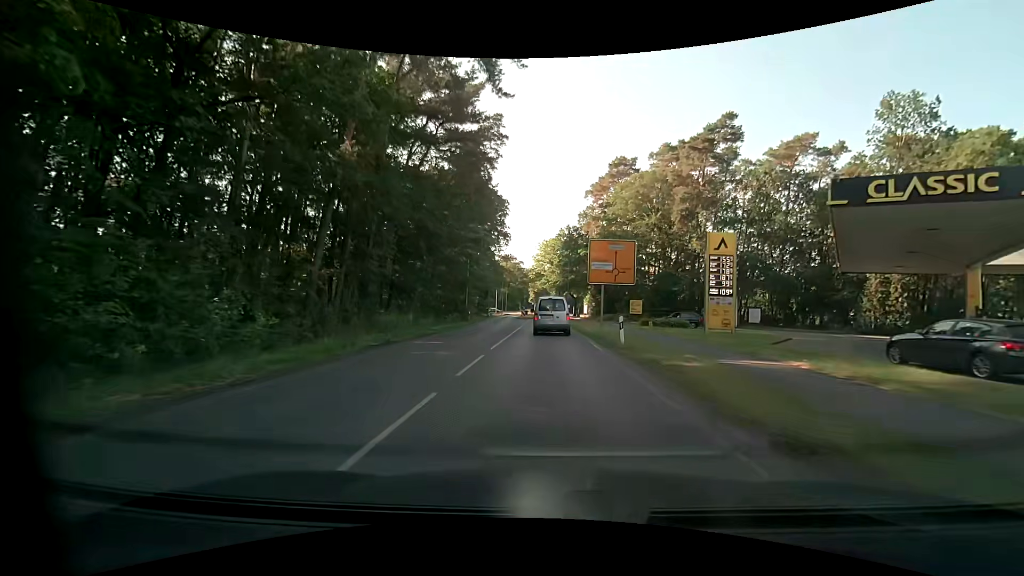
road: secondary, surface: asphalt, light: Day
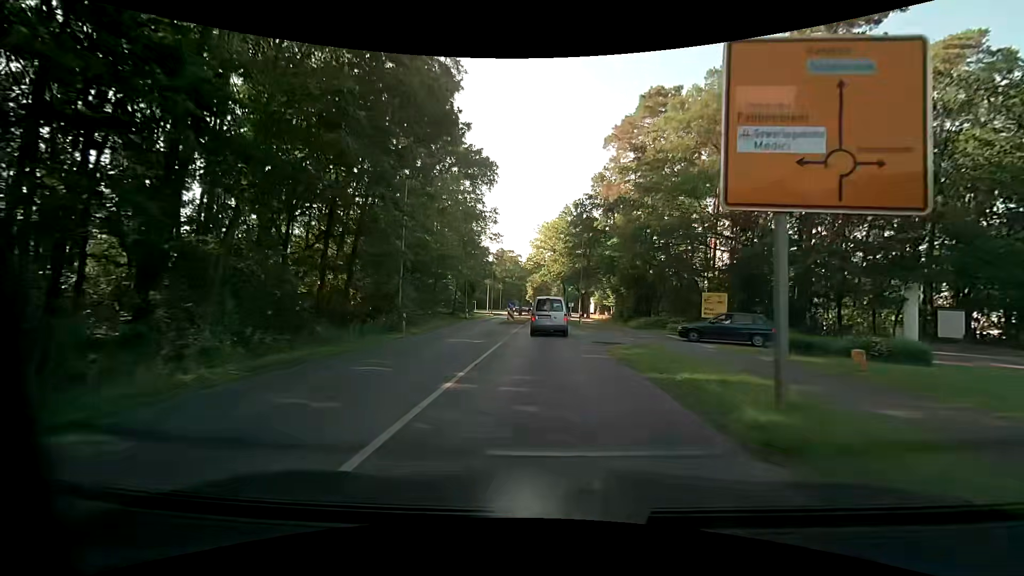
(0.0, +22.3) m; +1°
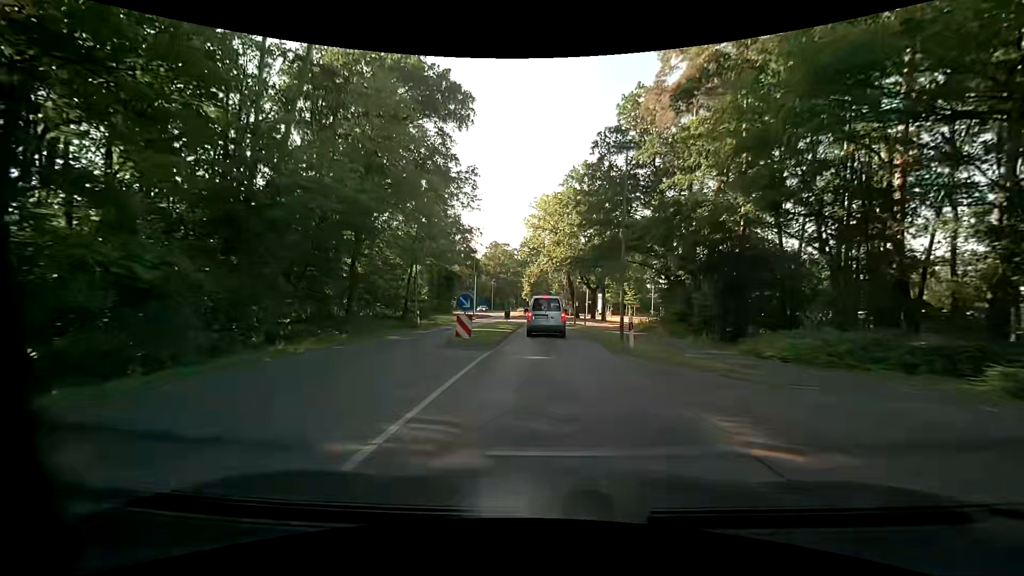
(-0.3, +21.6) m; 0°
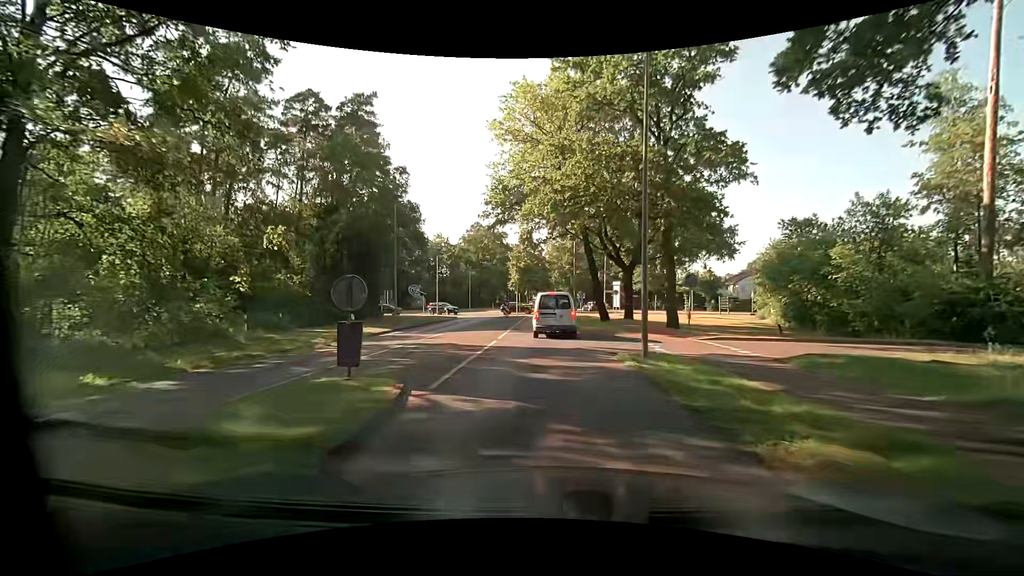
(-0.1, +32.4) m; -1°
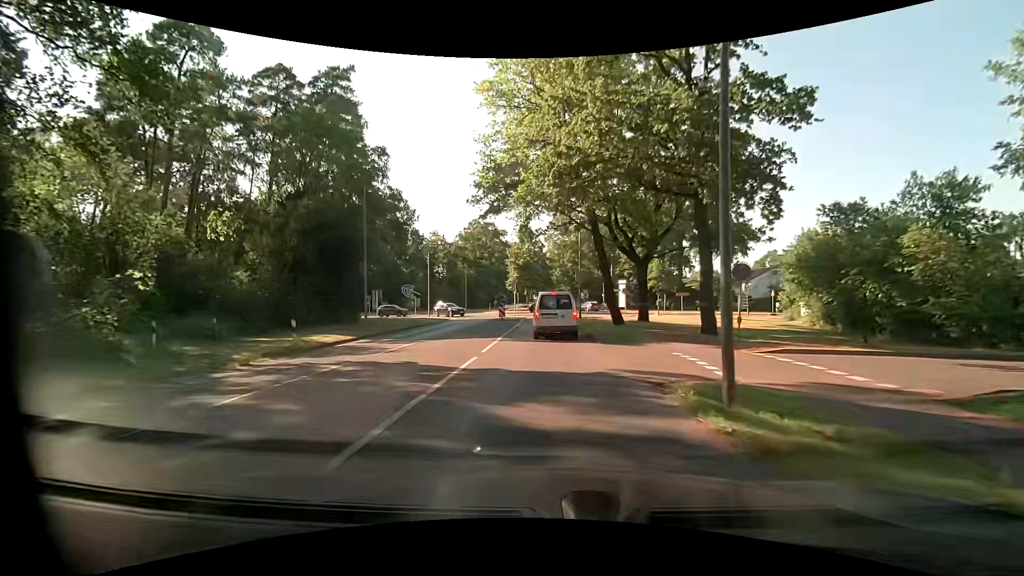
(0.0, +5.5) m; -2°
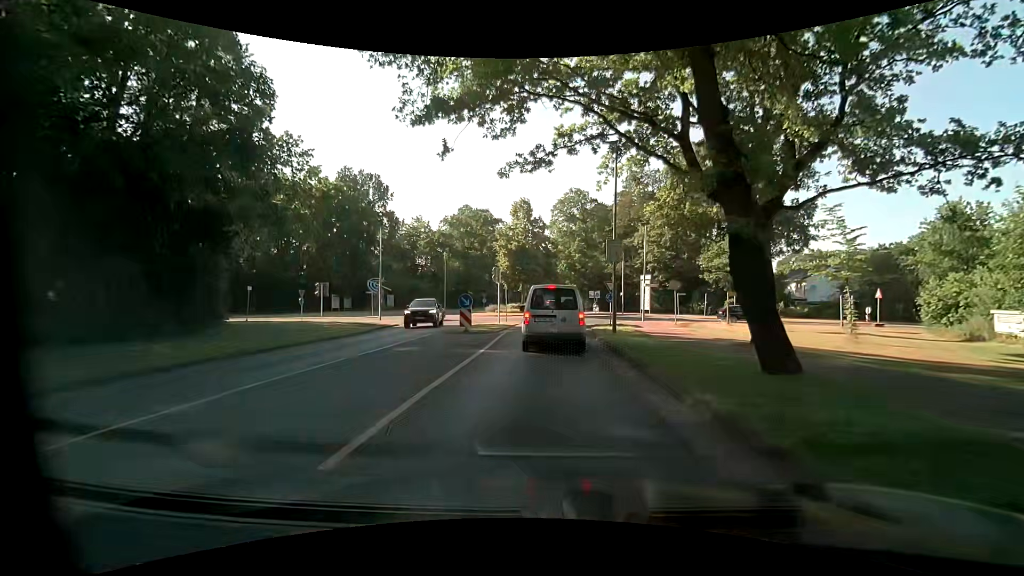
(+0.6, +18.4) m; +2°
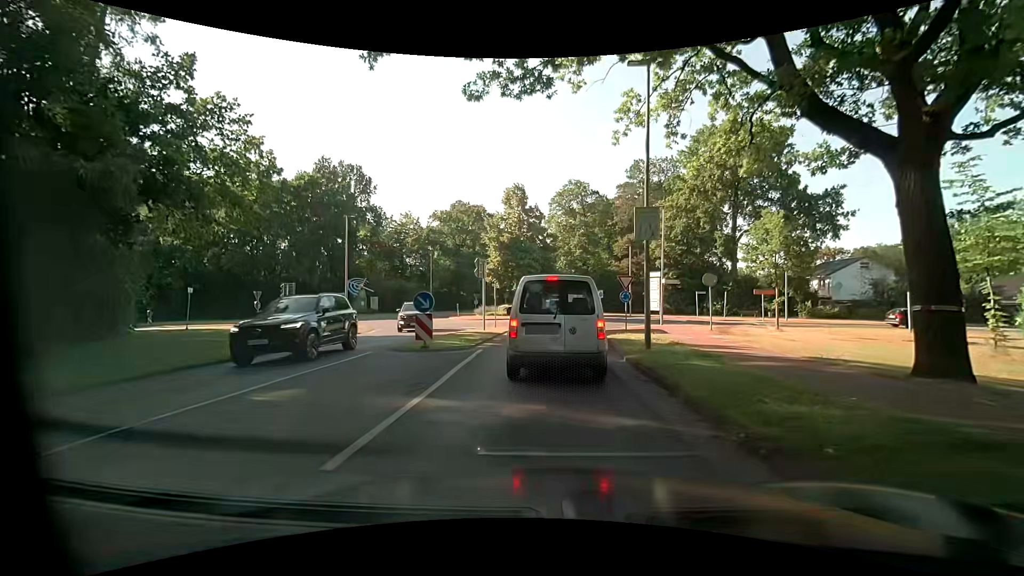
(0.0, +6.7) m; +1°
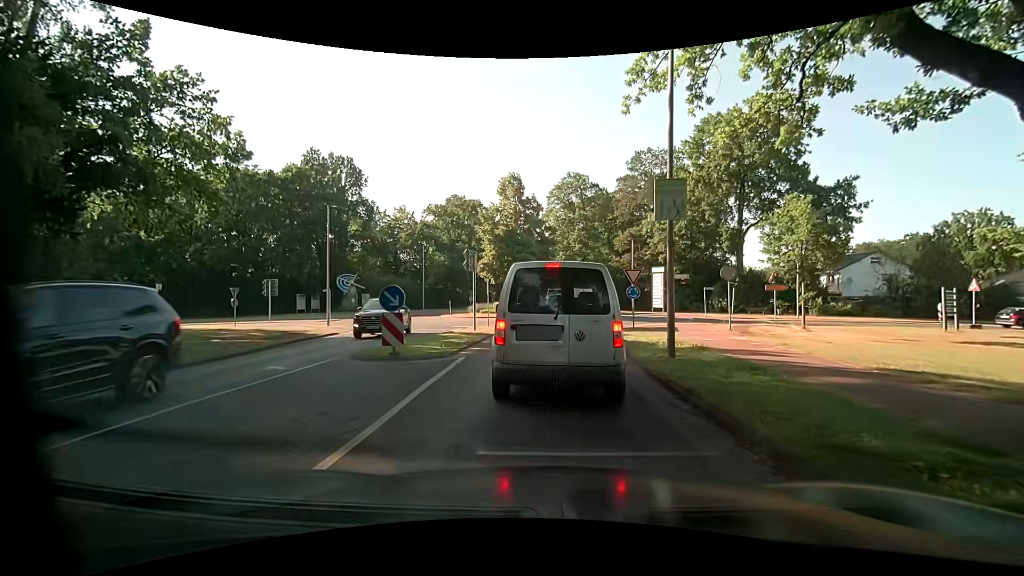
(-0.1, +2.6) m; -1°
